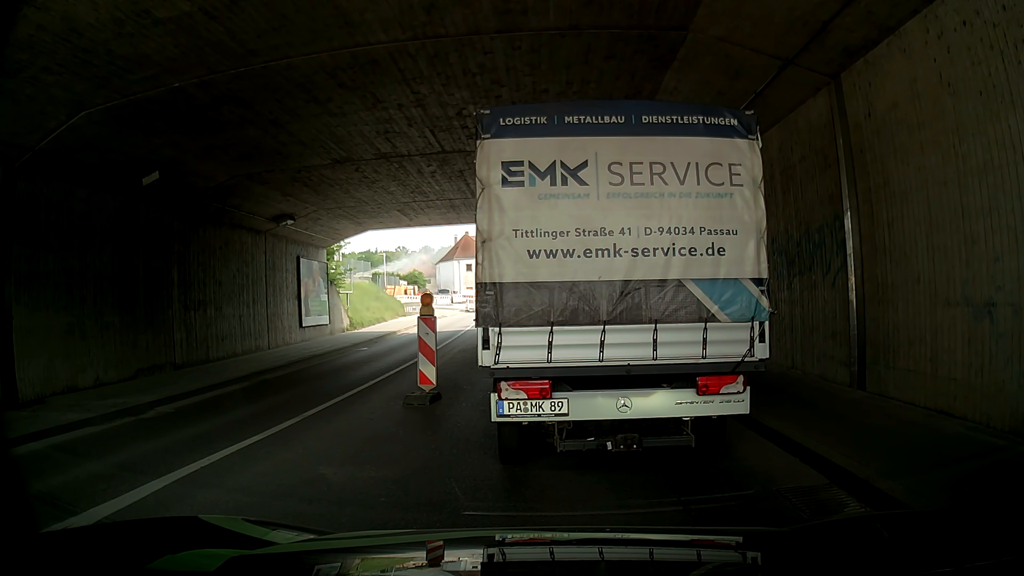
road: tertiary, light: Day
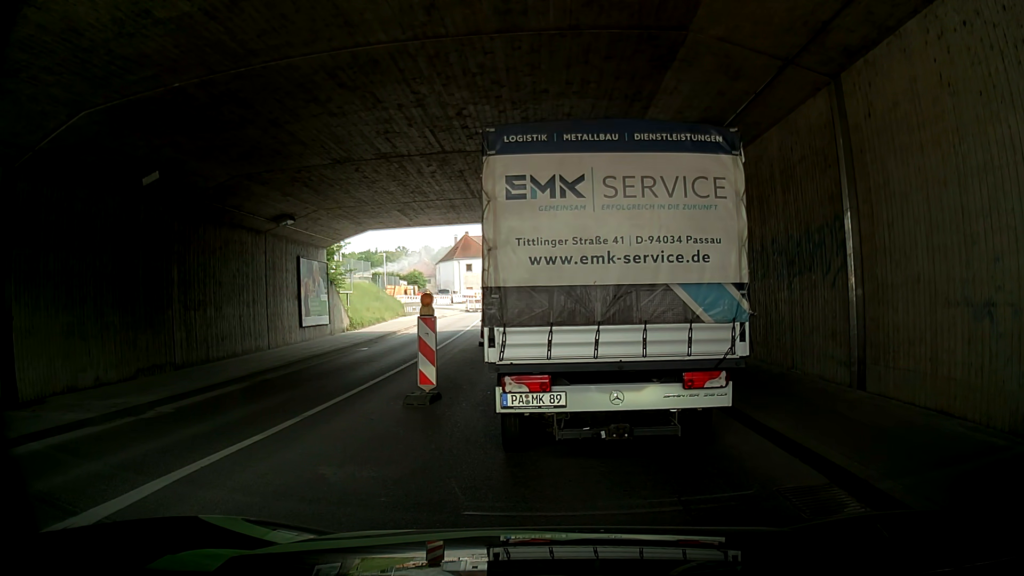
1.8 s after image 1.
(0.0, 0.0) m; 0°
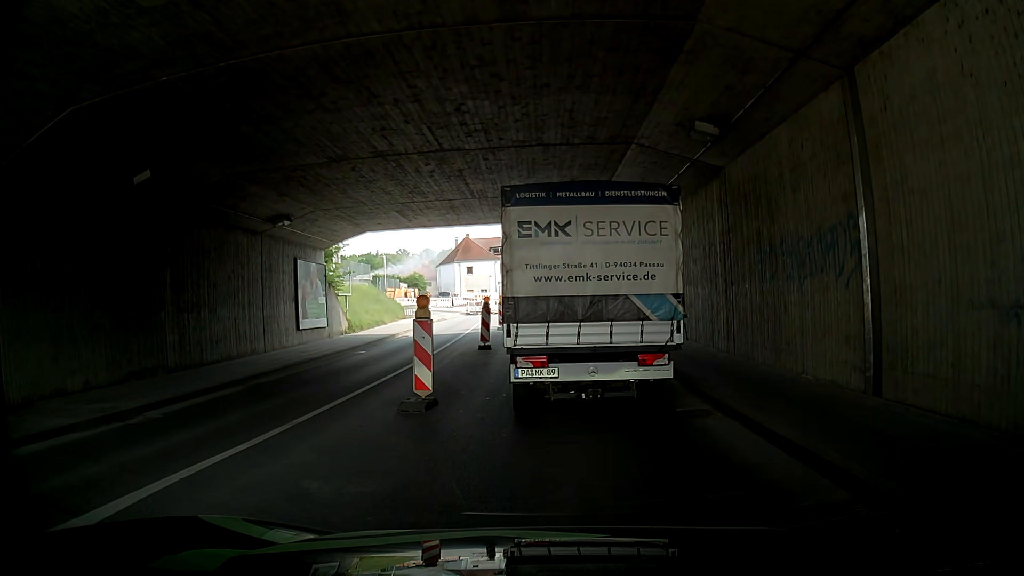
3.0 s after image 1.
(0.0, +0.4) m; 0°
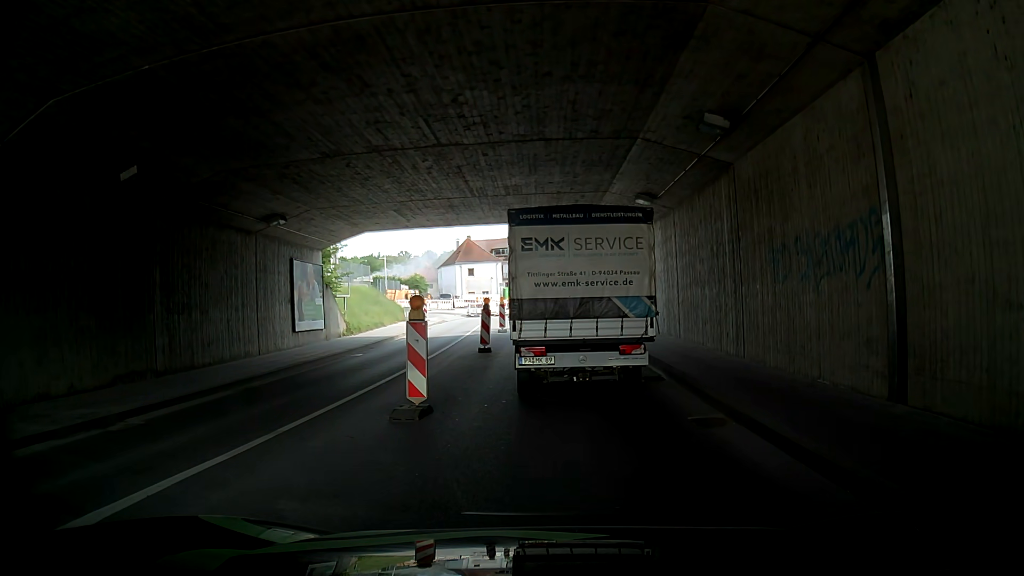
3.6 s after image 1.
(0.0, +0.7) m; 0°
